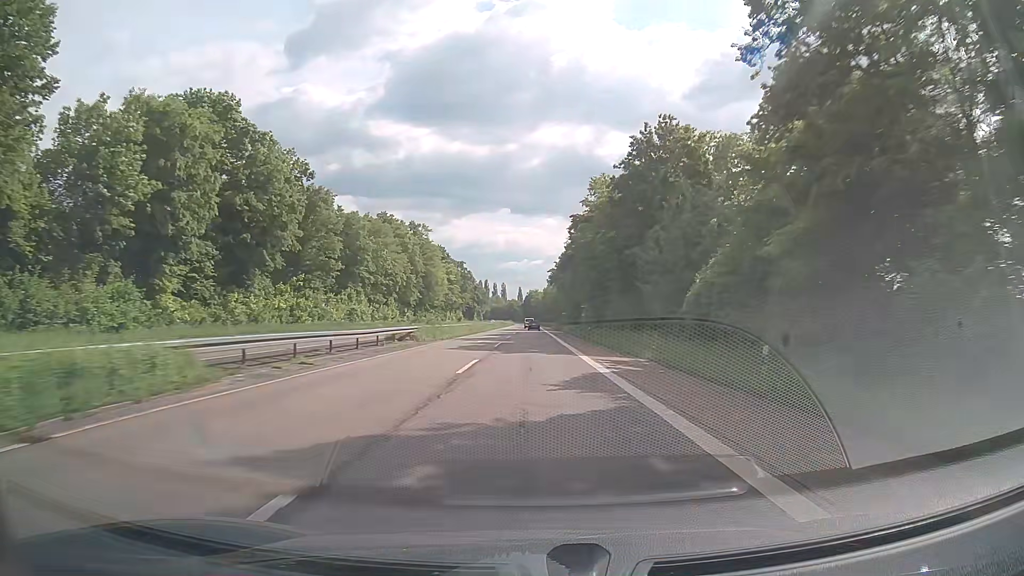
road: trunk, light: Day
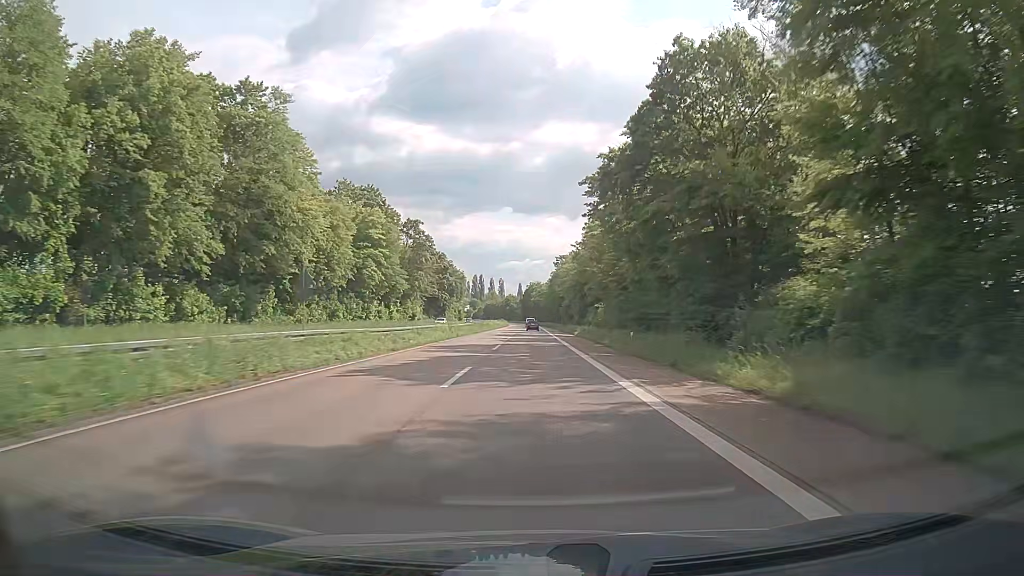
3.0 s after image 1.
(-0.6, +75.8) m; -1°
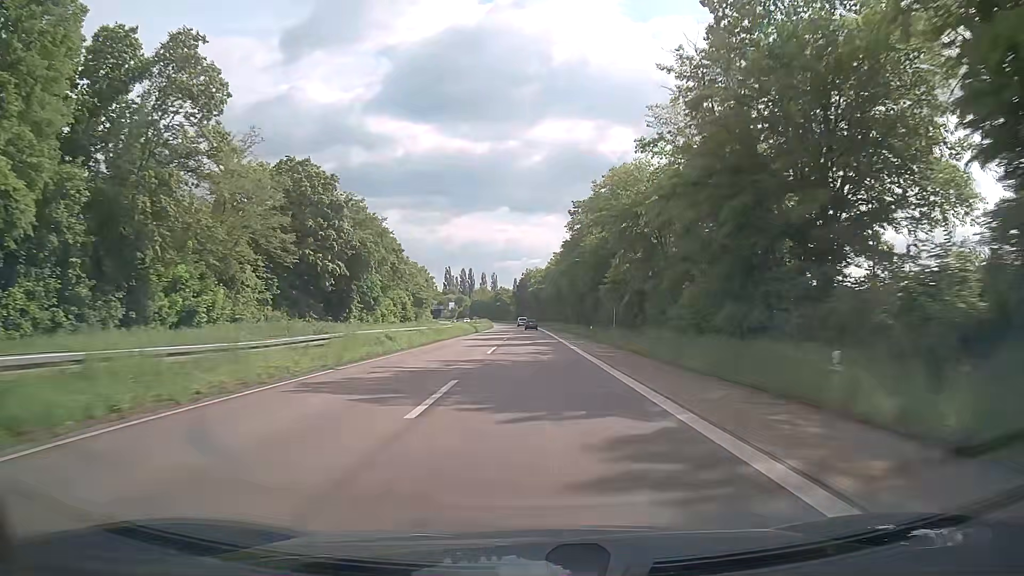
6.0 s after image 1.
(+0.1, +76.4) m; 0°
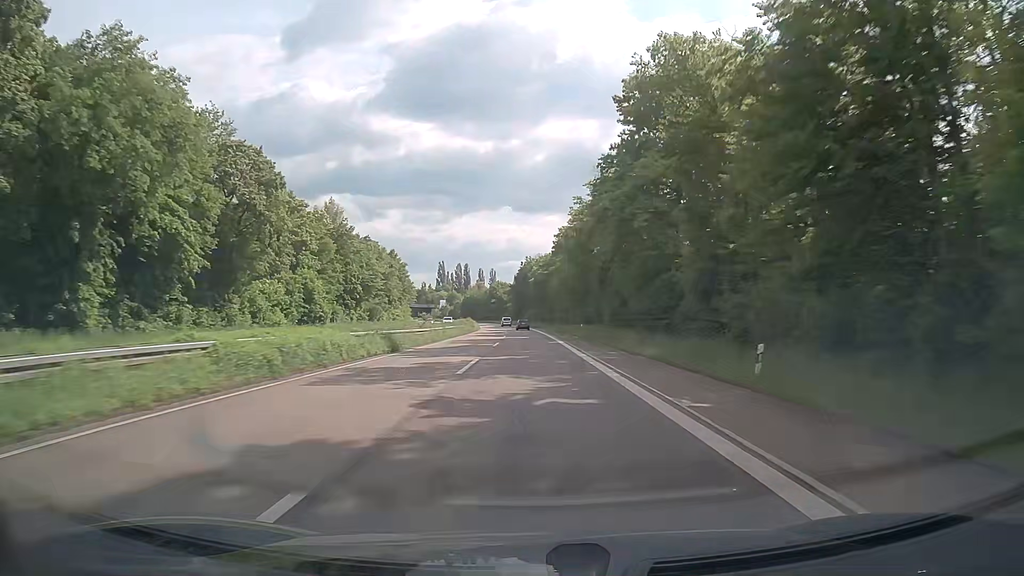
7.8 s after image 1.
(0.0, +46.2) m; 0°
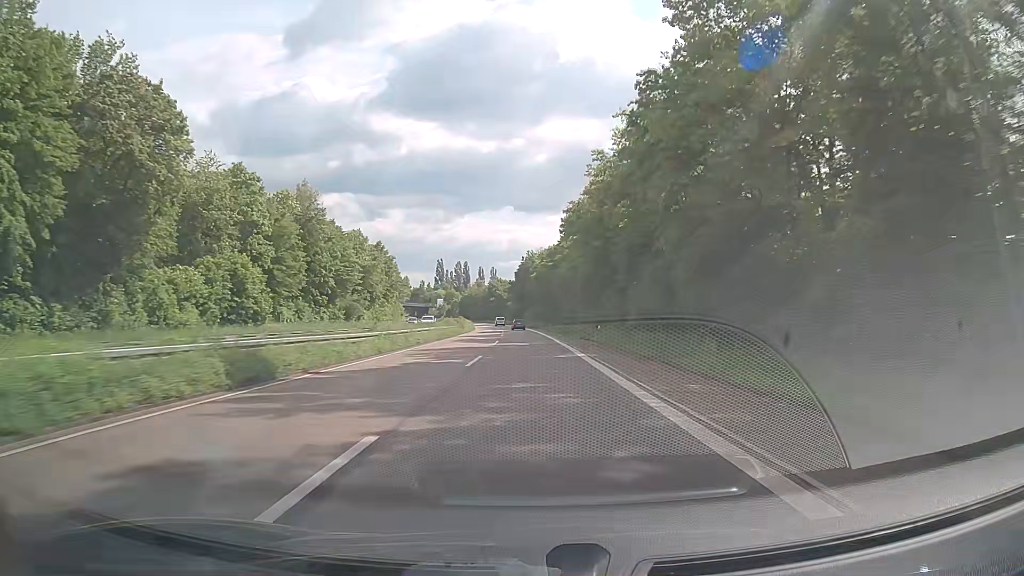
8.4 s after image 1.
(0.0, +15.4) m; 0°
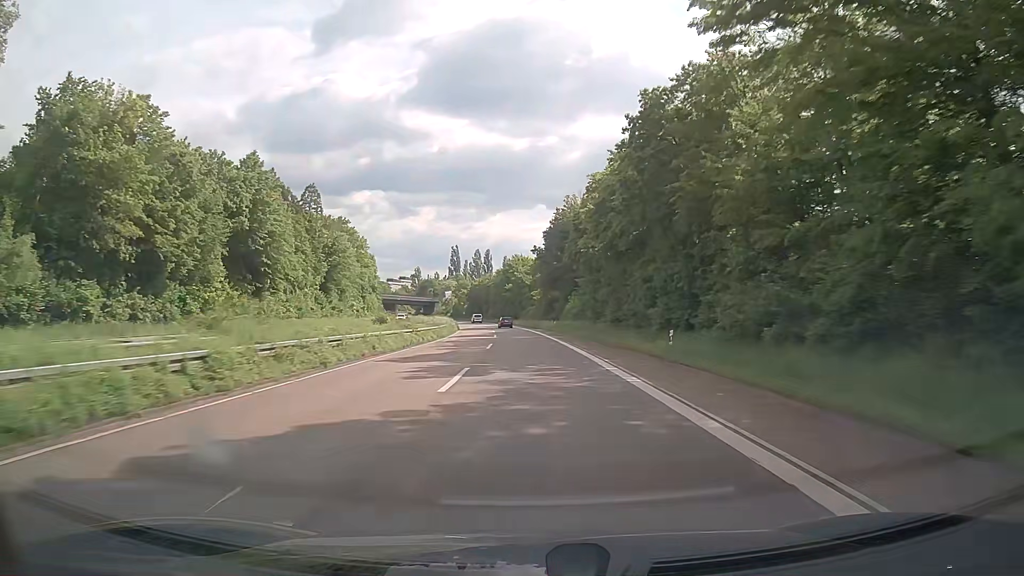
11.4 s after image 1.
(-1.4, +75.2) m; -3°
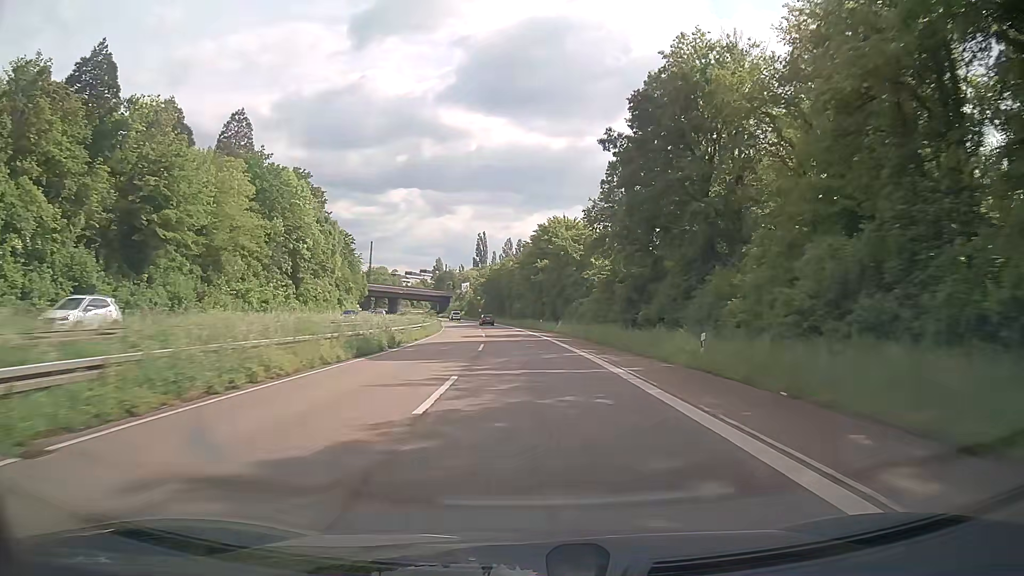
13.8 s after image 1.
(-1.4, +57.0) m; -3°
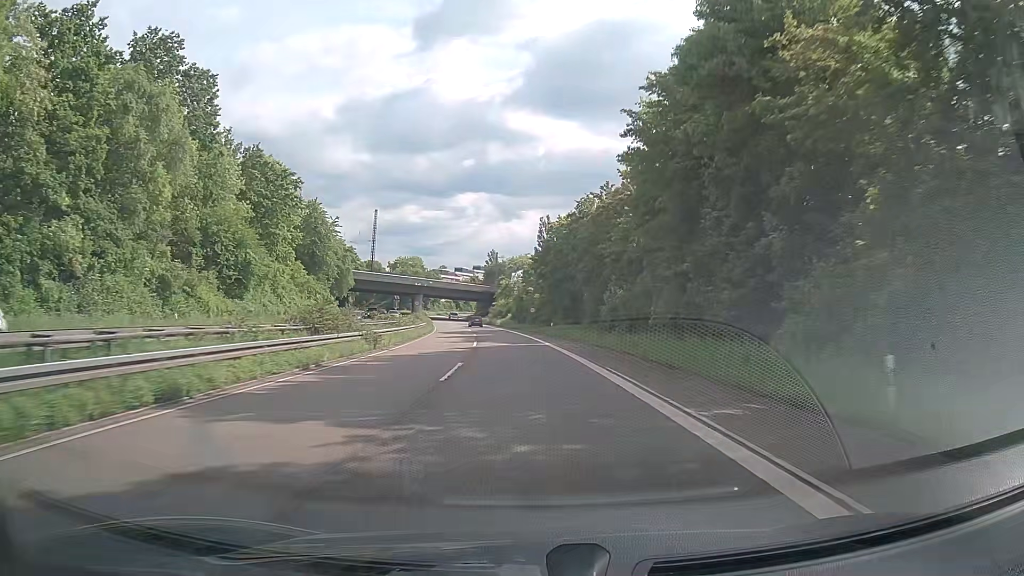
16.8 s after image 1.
(-3.6, +66.4) m; -6°
(0, +10) (0, +20) (-1, +30) (-1, +40) (-2, +50) (-3, +60) (-4, +70) (-5, +80) (-6, +90) (-8, +100) m
